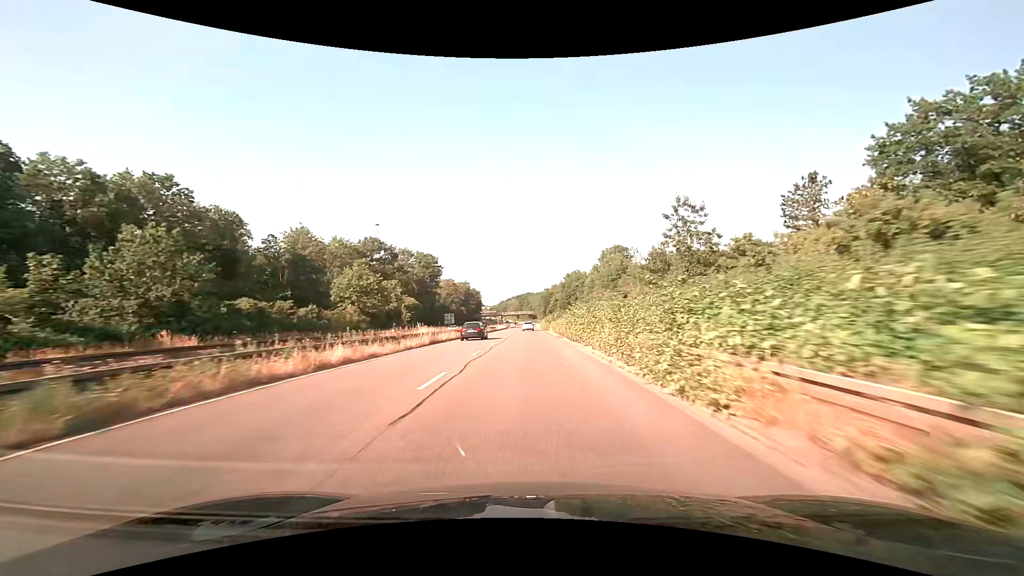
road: trunk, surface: asphalt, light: Day
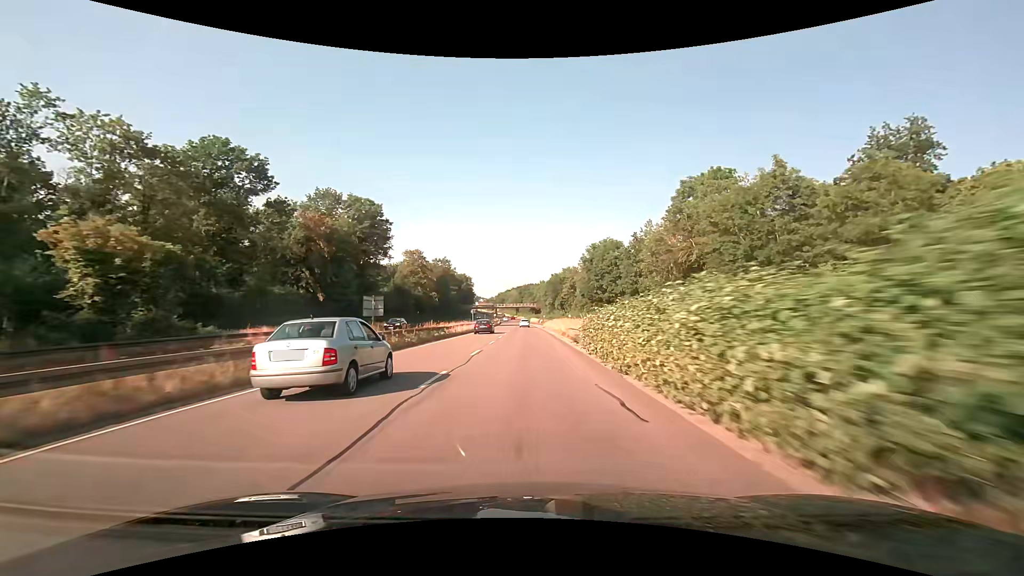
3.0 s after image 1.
(+0.1, +62.6) m; 0°
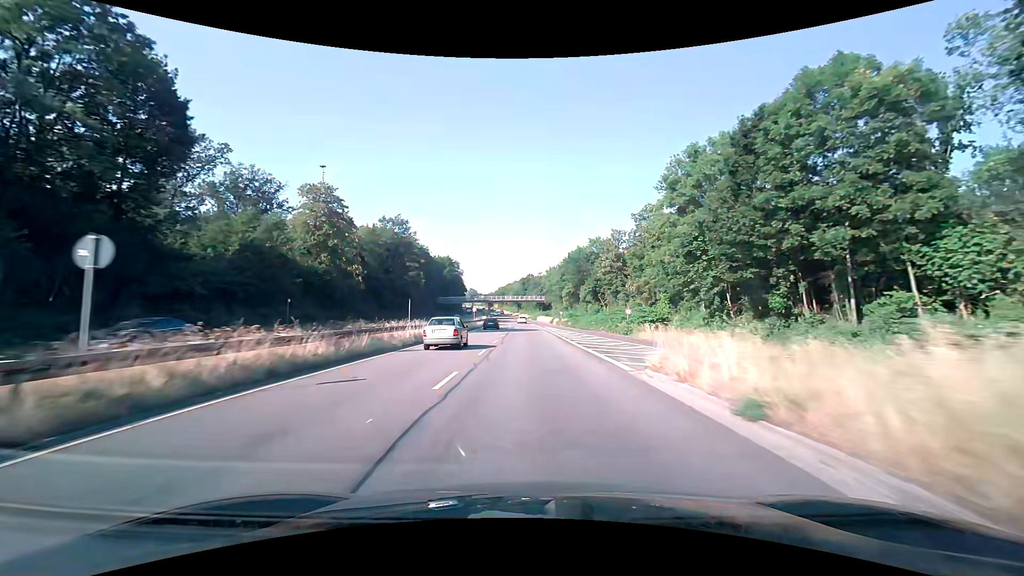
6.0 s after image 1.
(-0.5, +63.3) m; -1°
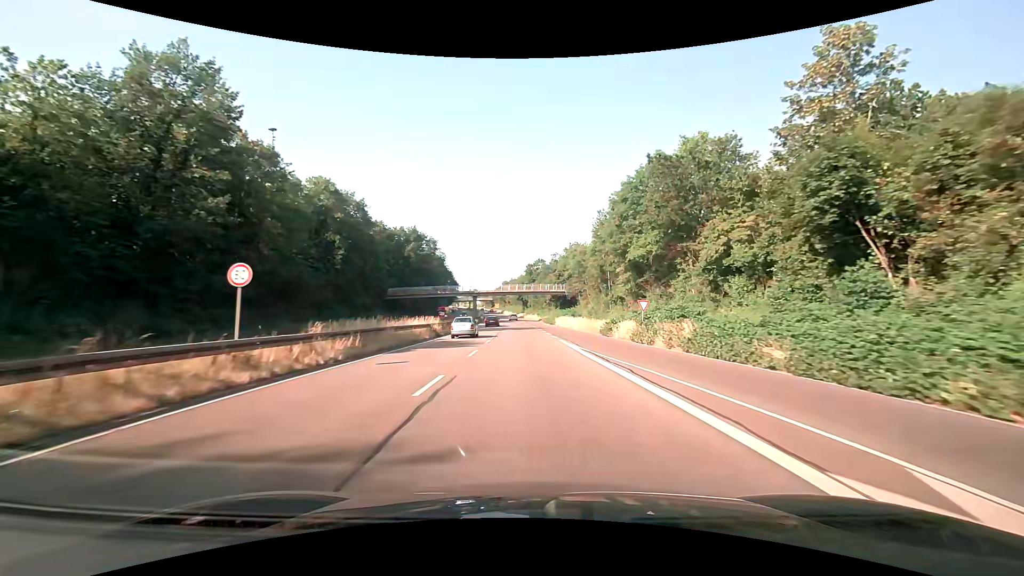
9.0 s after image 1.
(-0.3, +63.6) m; -1°
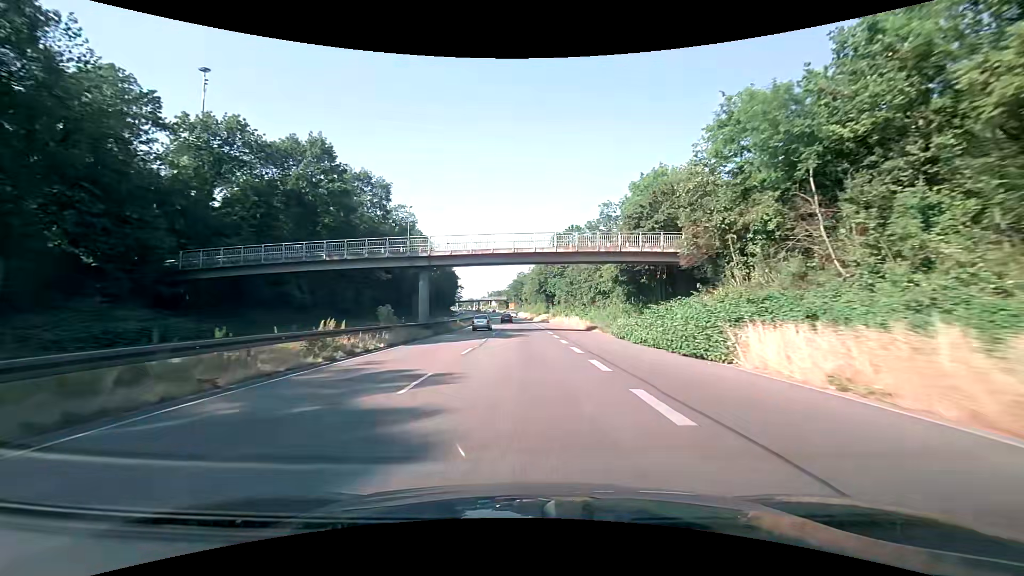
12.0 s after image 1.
(-1.0, +62.8) m; -3°
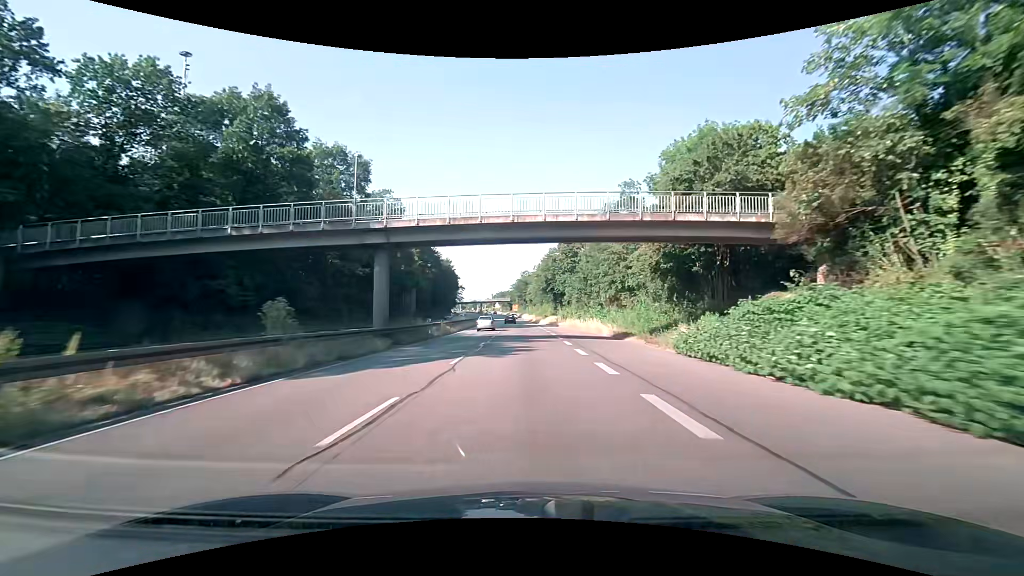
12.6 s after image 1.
(0.0, +12.5) m; 0°
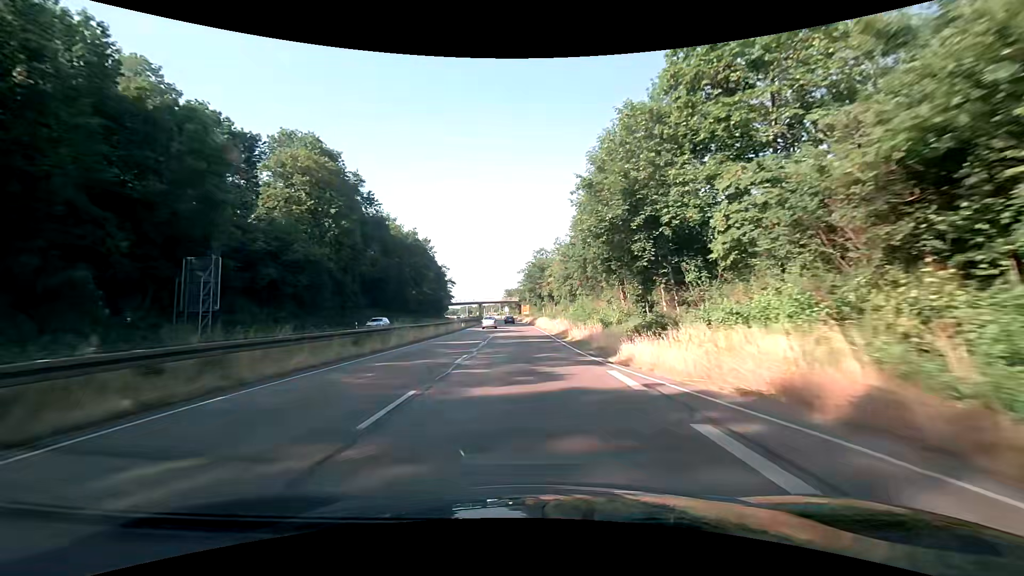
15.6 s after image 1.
(-1.0, +62.0) m; -2°
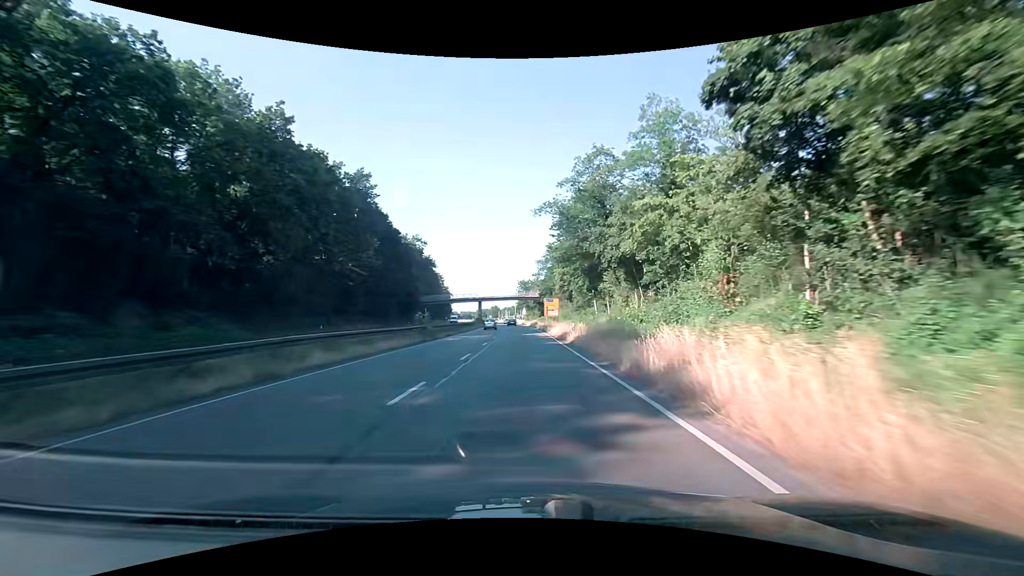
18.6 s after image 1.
(-1.1, +61.4) m; -2°
(0, +10) (0, +20) (0, +30) (-1, +40) (-1, +50) (-1, +60) (-2, +70) (-2, +80) (-3, +90) (-3, +100) m
